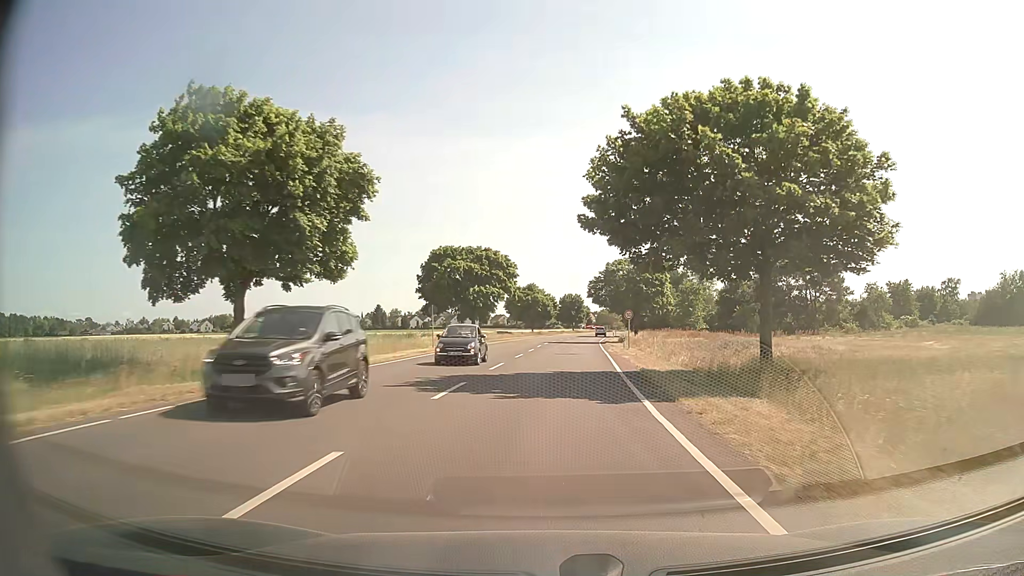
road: secondary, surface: asphalt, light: Day
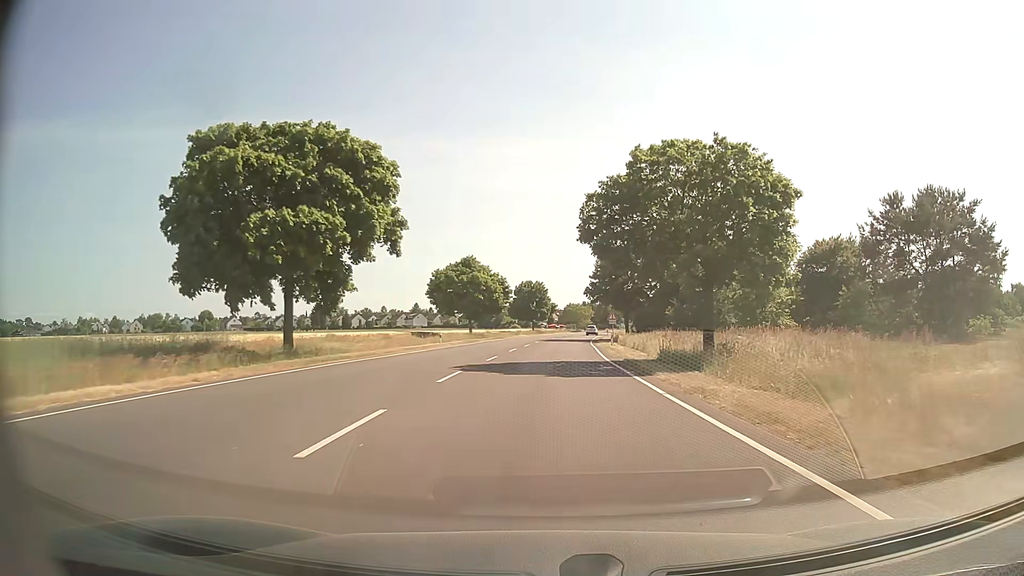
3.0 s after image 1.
(+1.5, +44.9) m; +3°
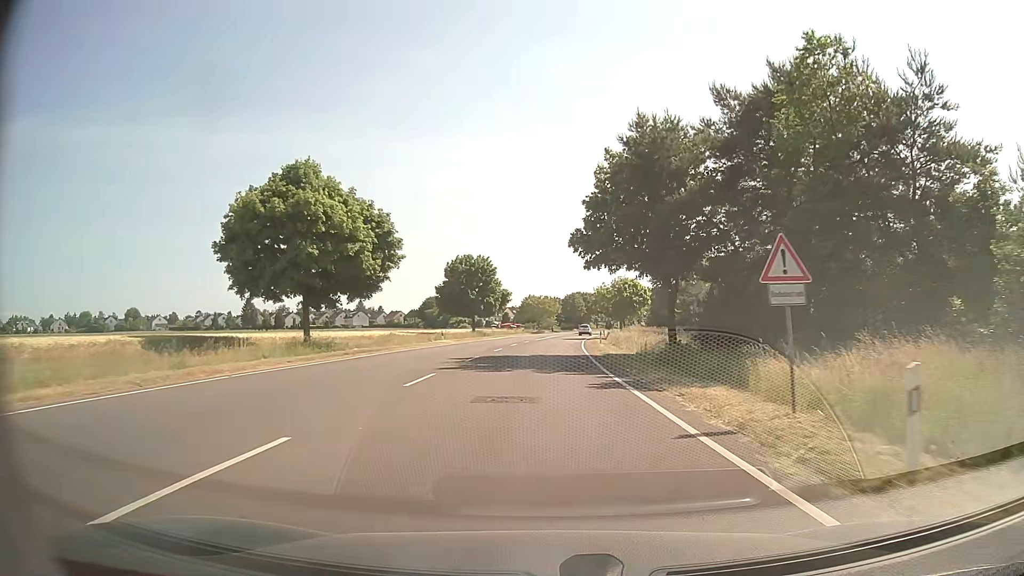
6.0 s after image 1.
(+1.3, +45.5) m; +4°
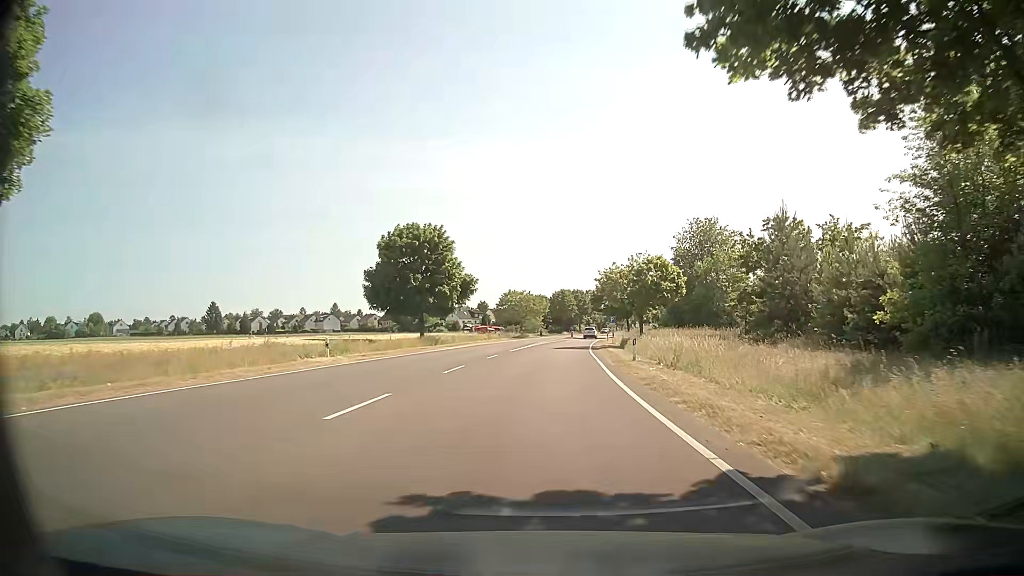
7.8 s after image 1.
(+0.3, +27.3) m; +1°
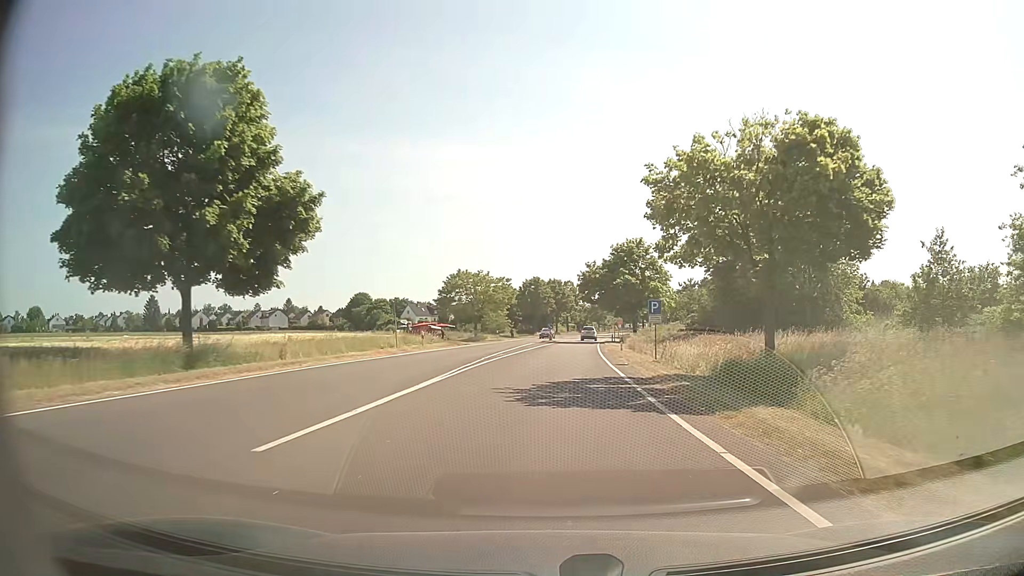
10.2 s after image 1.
(+0.5, +35.8) m; +2°
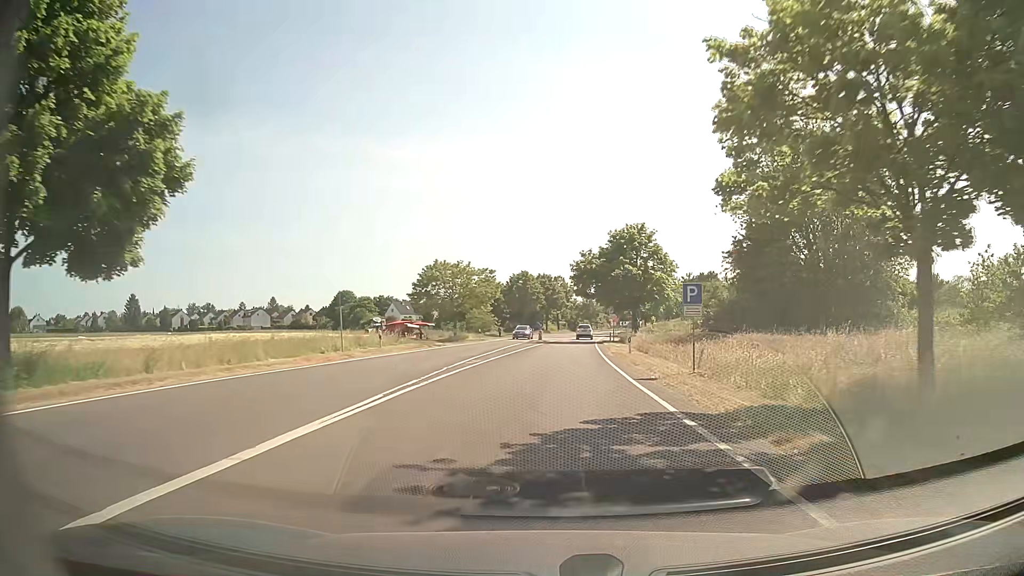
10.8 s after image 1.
(+0.1, +8.9) m; +1°
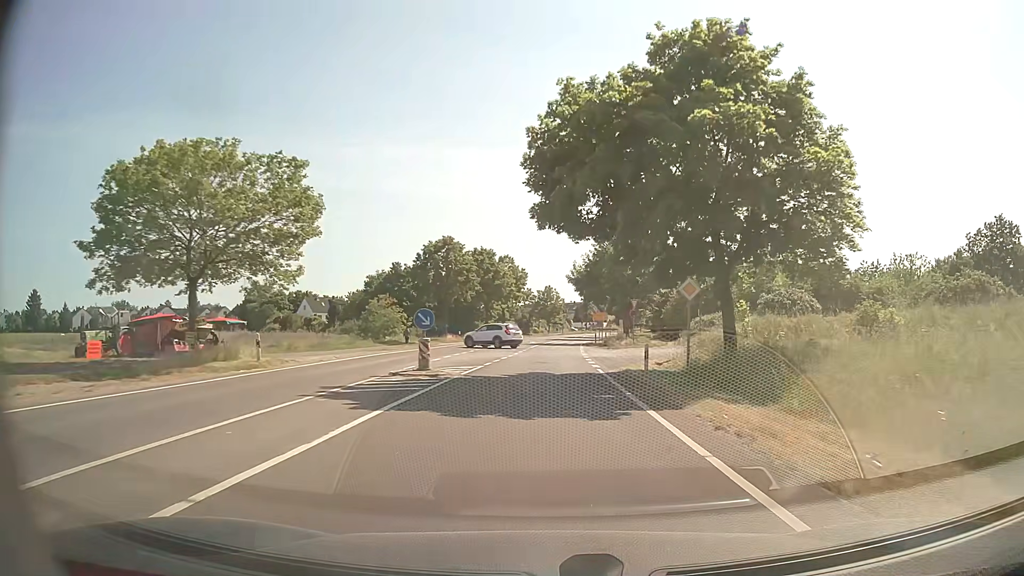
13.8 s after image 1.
(+1.5, +44.1) m; +4°
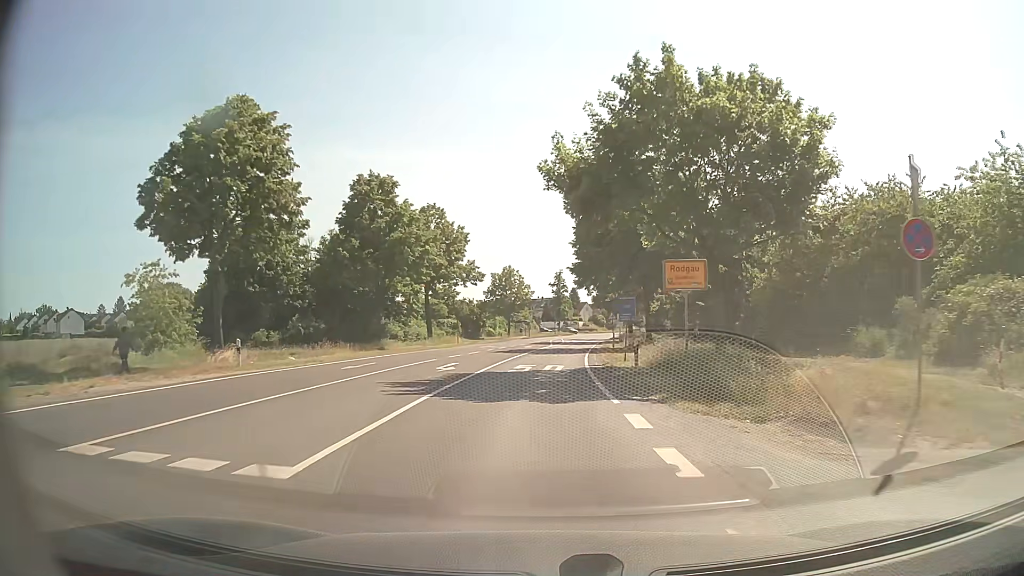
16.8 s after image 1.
(+1.1, +42.9) m; +3°
(0, +10) (0, +20) (+1, +30) (+1, +40) (+2, +50) (+3, +60) (+4, +70) (+5, +80) (+7, +90) (+8, +100) m
